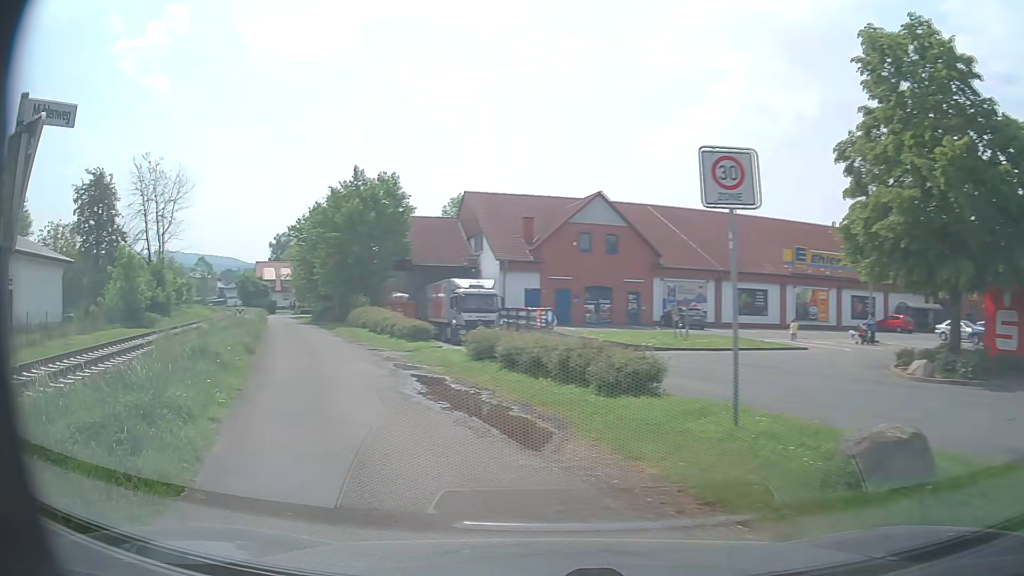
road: residential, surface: asphalt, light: Day
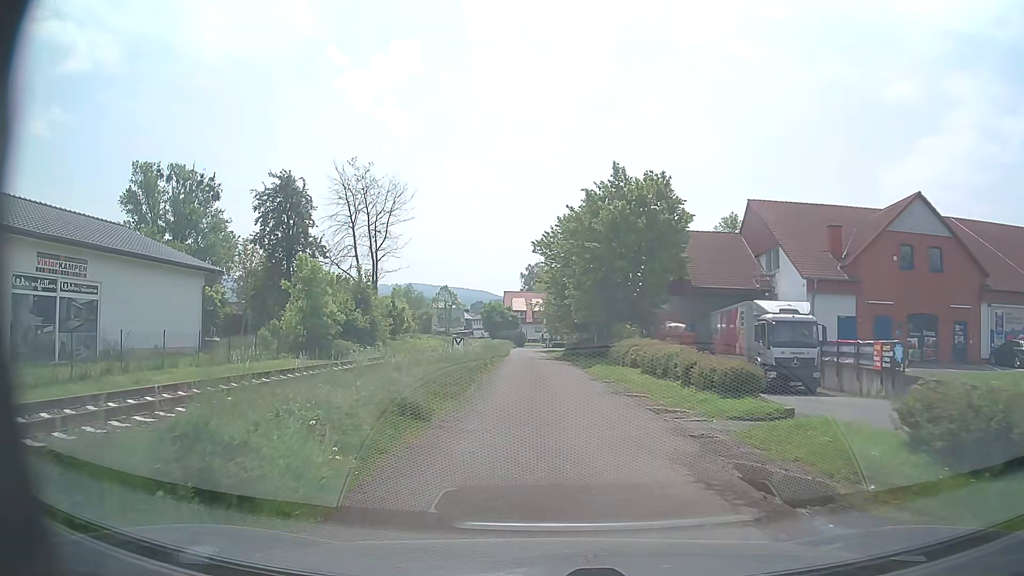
(-2.6, +10.4) m; -22°
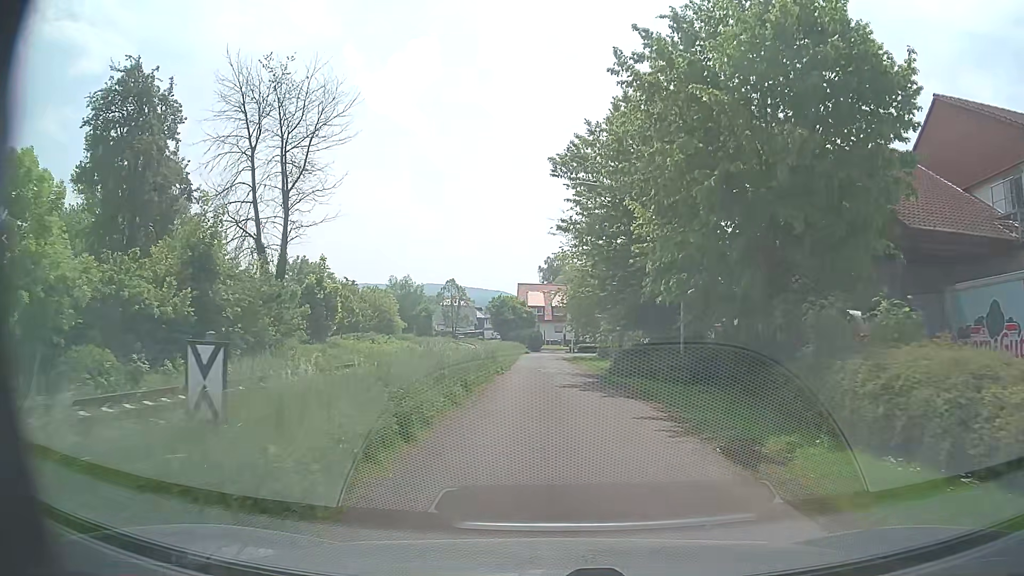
(-0.4, +23.2) m; -2°
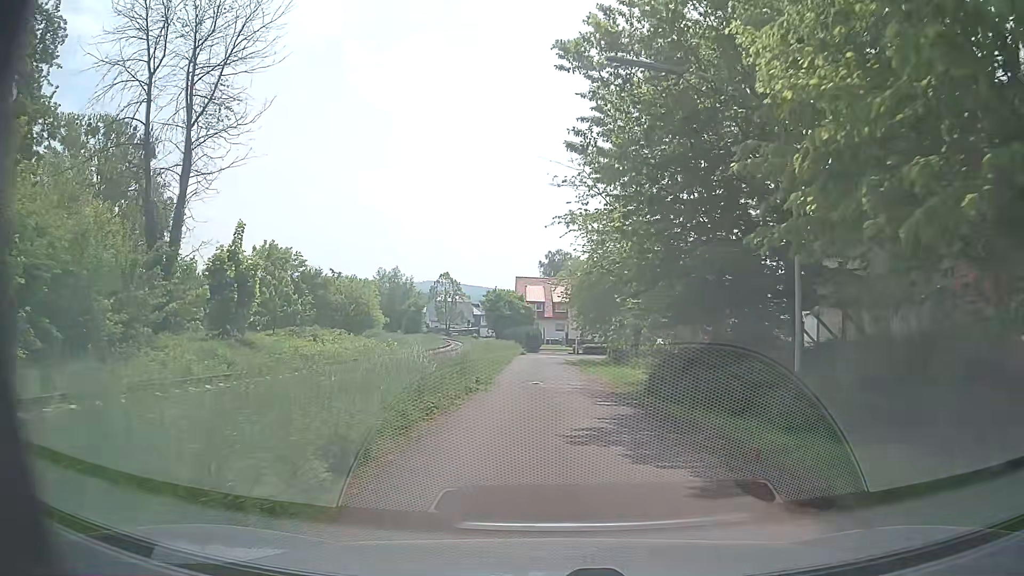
(0.0, +10.1) m; 0°
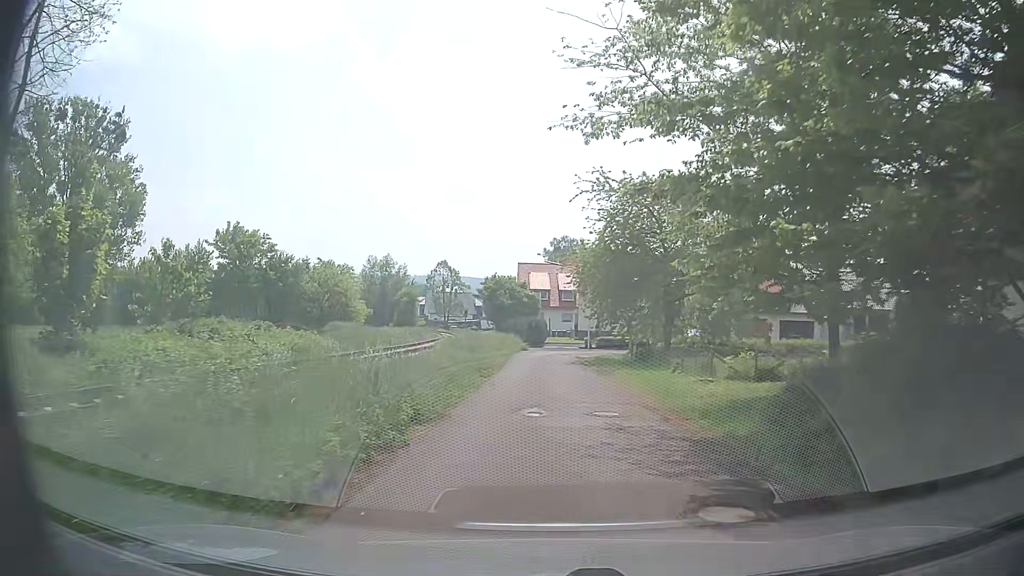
(-0.1, +9.8) m; 0°
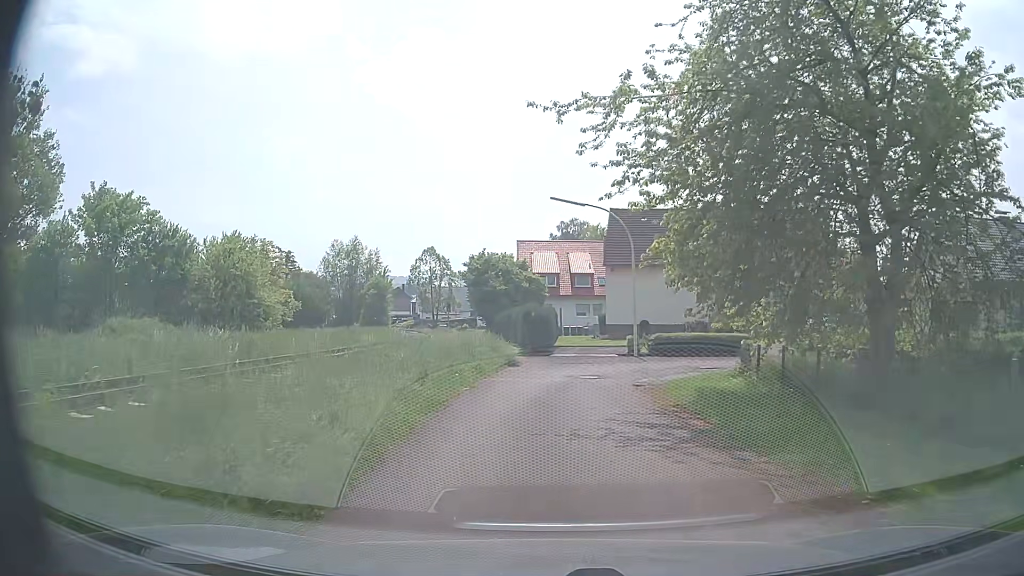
(-0.2, +22.3) m; -1°
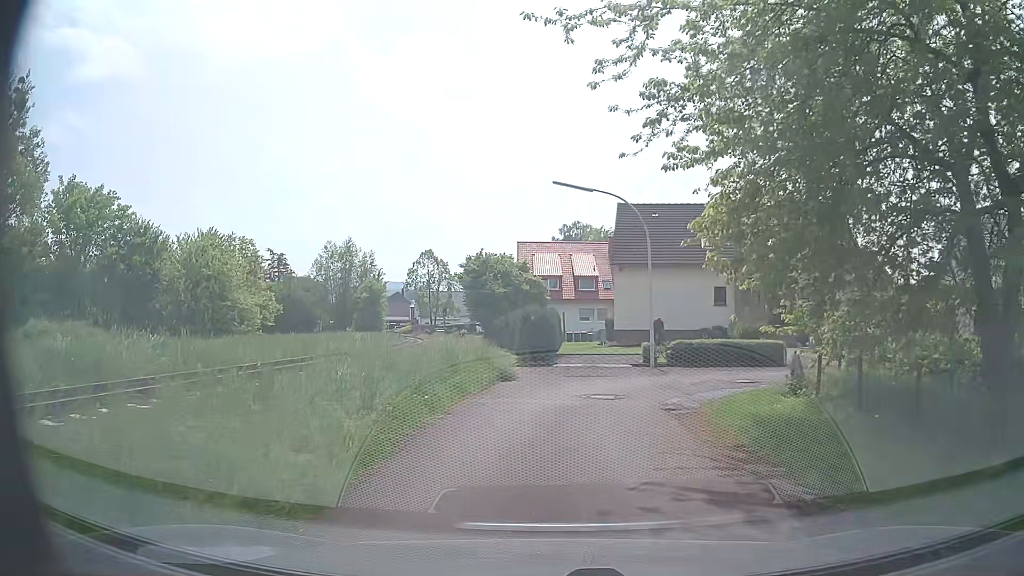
(0.0, +3.8) m; 0°
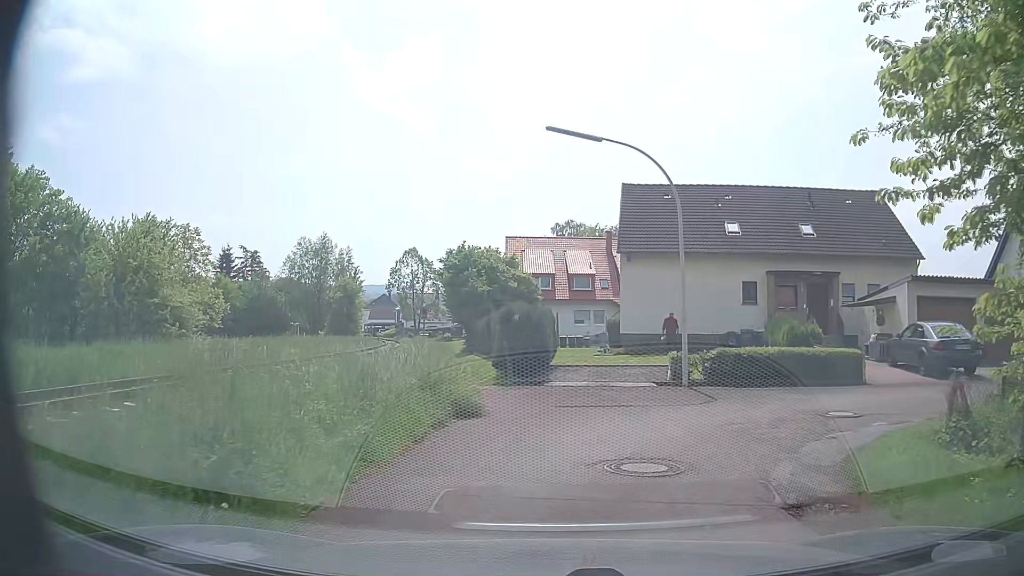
(0.0, +6.5) m; 0°
(+2, +10) (+11, +13) (+21, +12) (+31, +10) (+40, +13) (+44, +22) (+47, +31) (+50, +41) (+53, +50) (+56, +60) m
